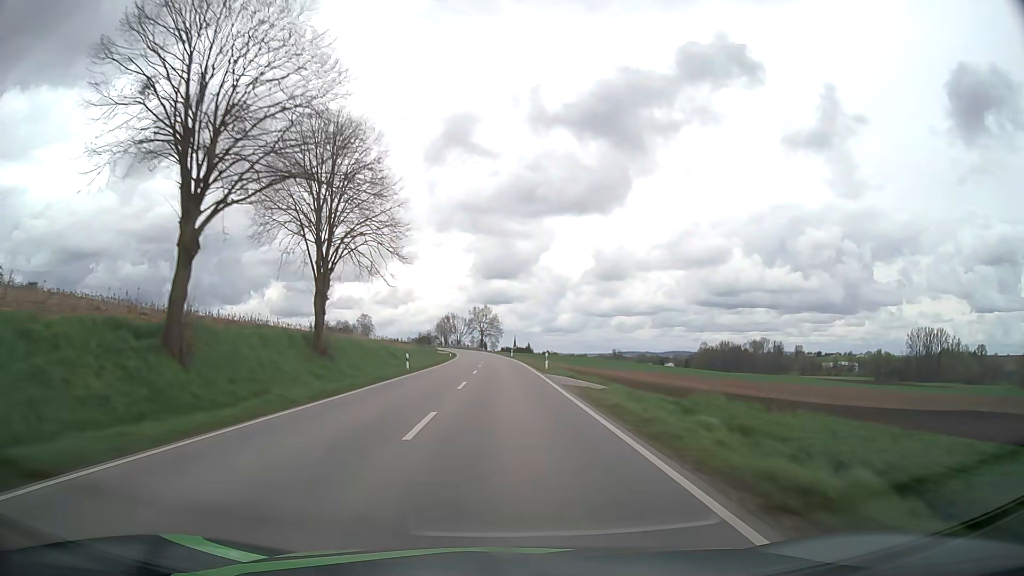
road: secondary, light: Day
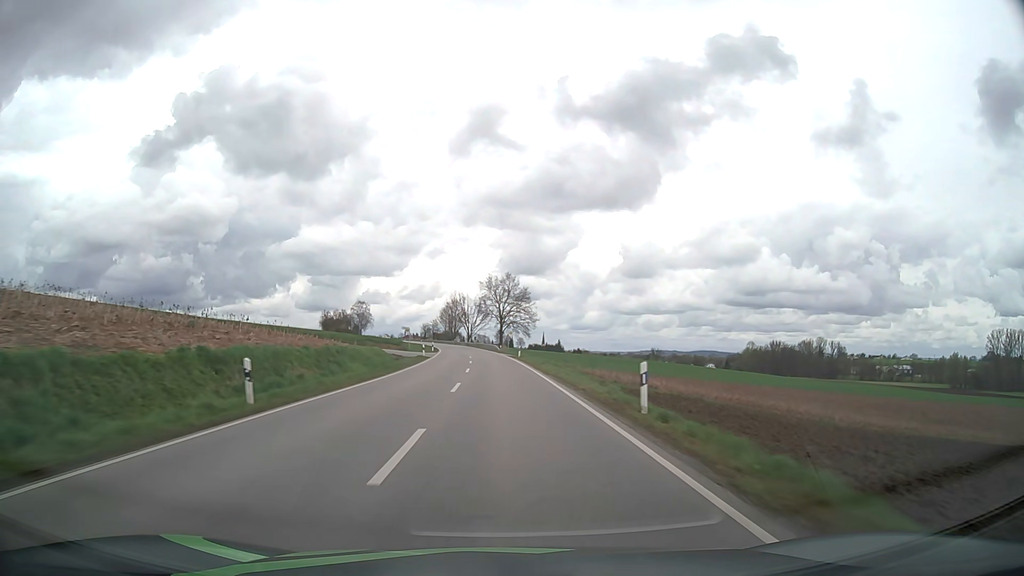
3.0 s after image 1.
(-1.1, +75.5) m; -2°
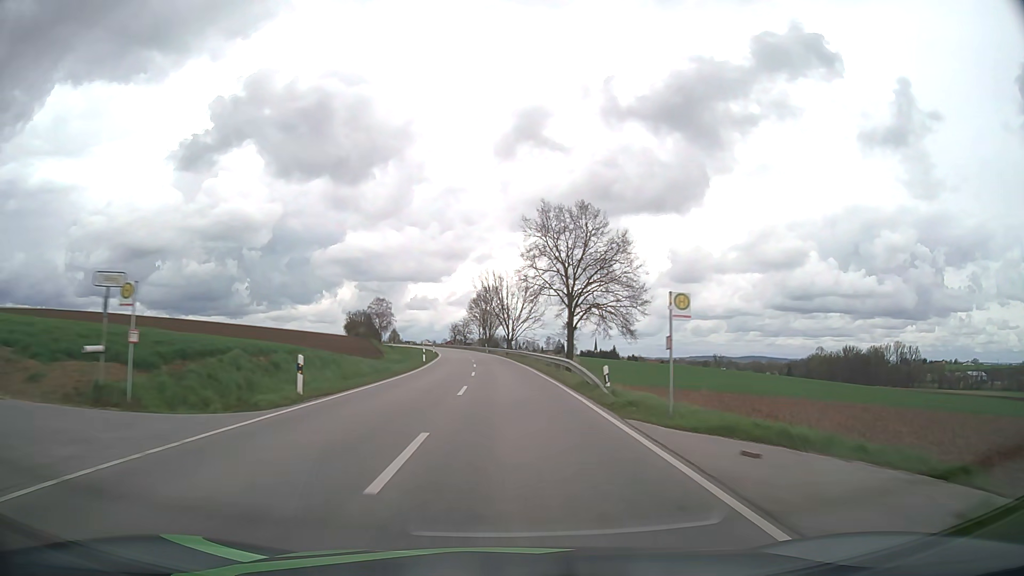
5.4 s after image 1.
(-1.8, +60.6) m; -4°
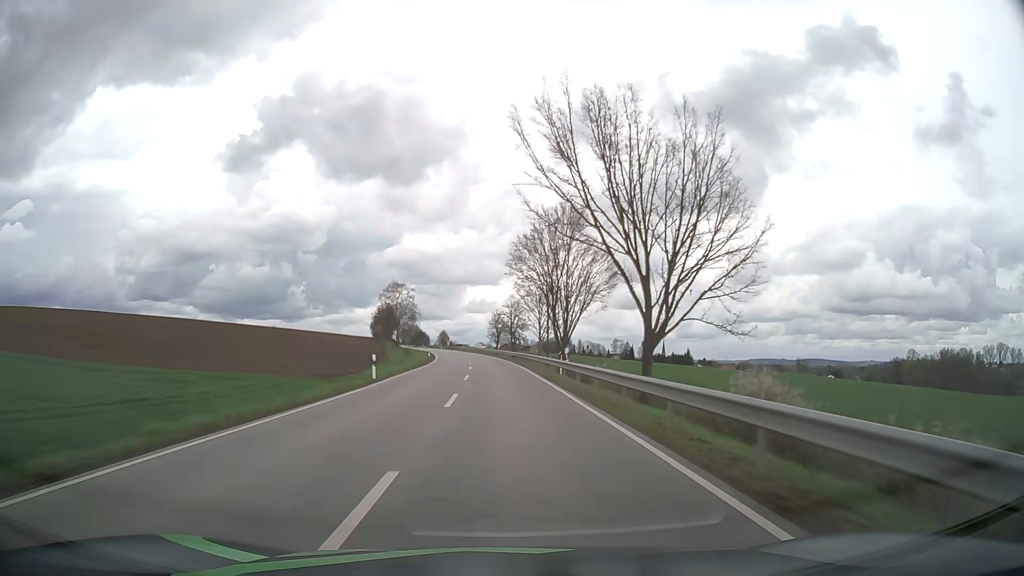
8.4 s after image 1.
(-3.0, +75.1) m; -5°
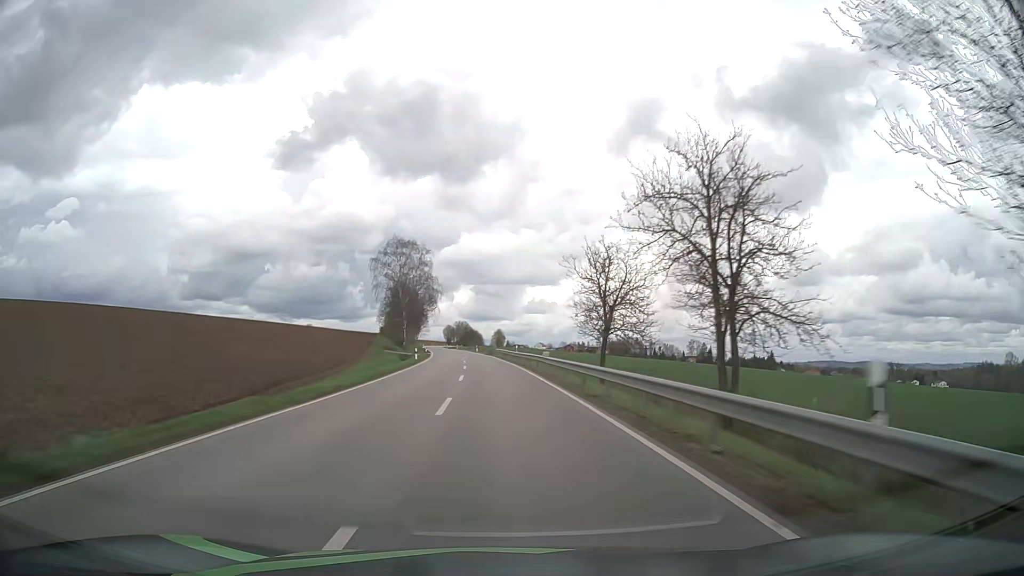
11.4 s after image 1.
(-3.3, +74.4) m; -5°
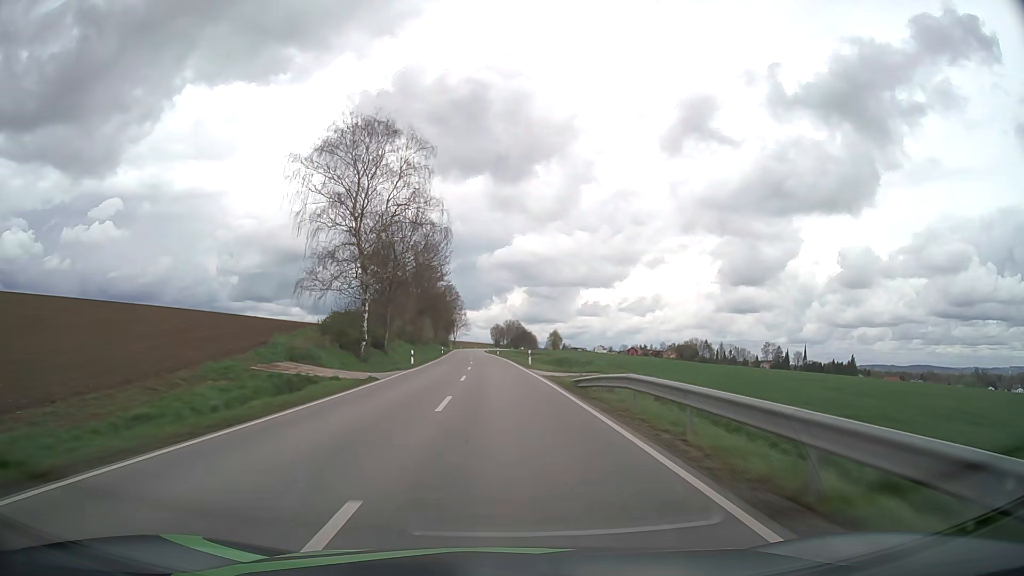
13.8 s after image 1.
(-2.4, +59.3) m; -5°
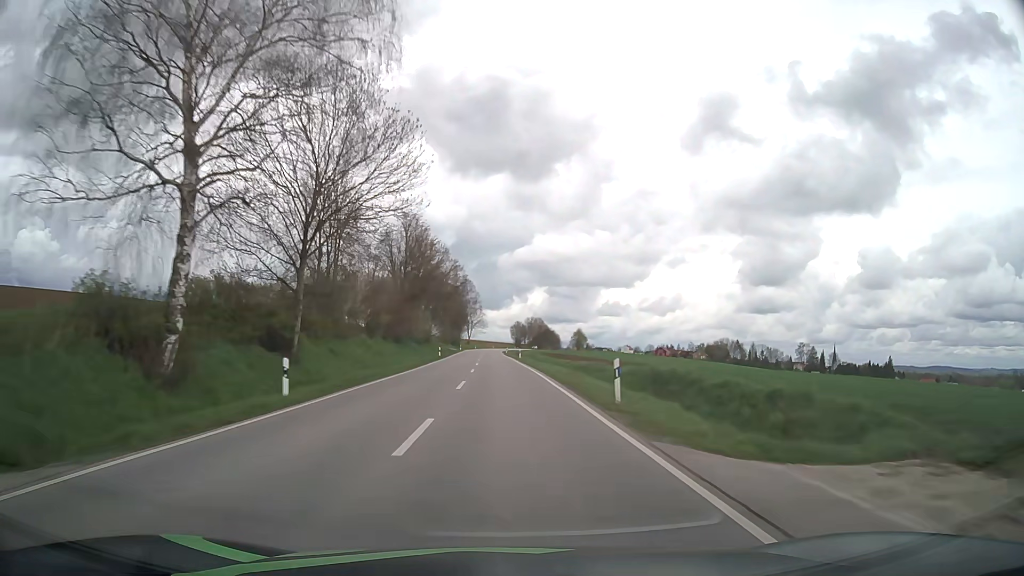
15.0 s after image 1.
(-0.4, +29.6) m; -2°
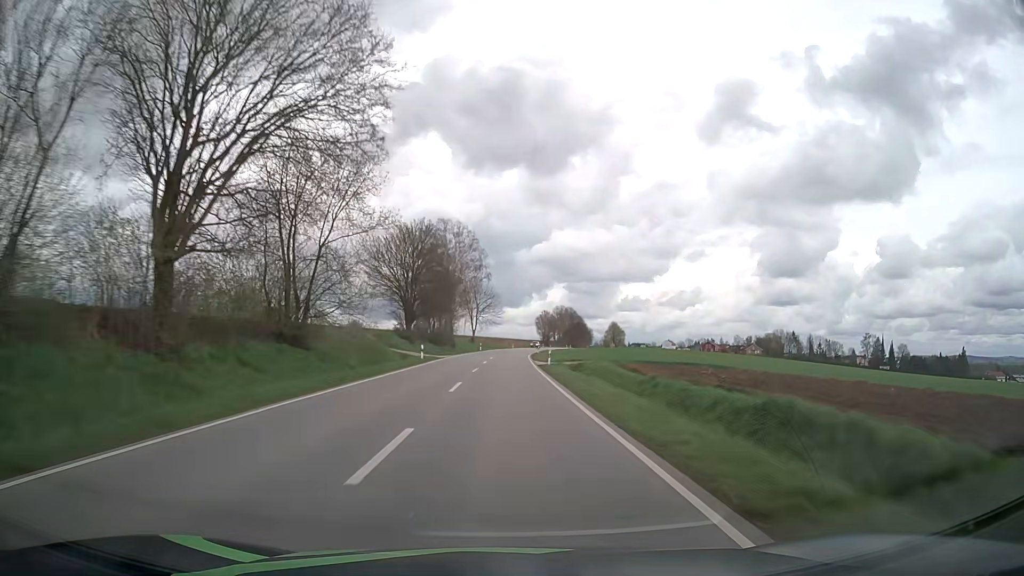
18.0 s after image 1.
(-1.3, +74.0) m; -1°
(0, +10) (0, +20) (0, +30) (0, +40) (0, +50) (0, +60) (0, +70) (+1, +80) (+1, +90) (+2, +100) m
